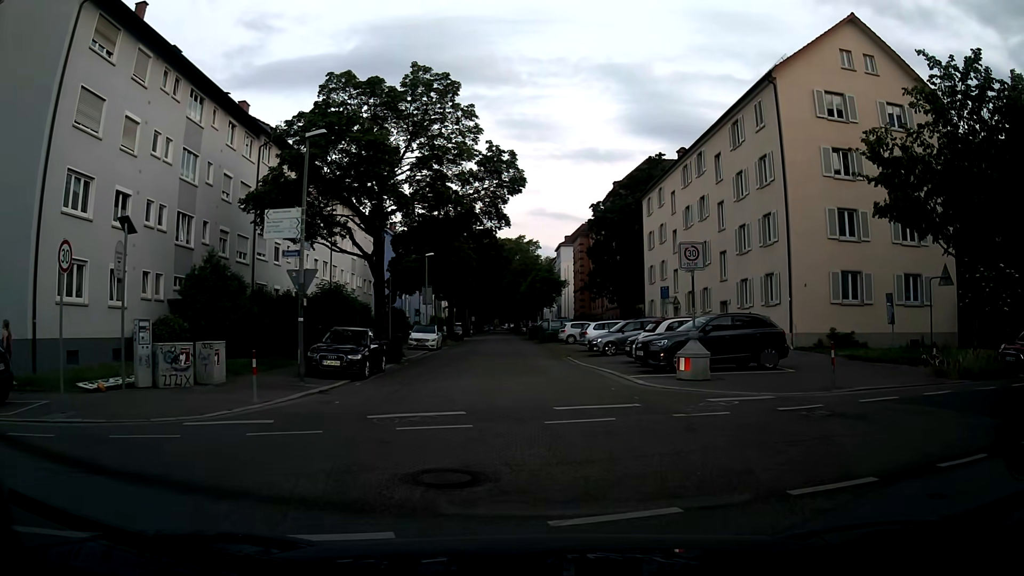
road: residential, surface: asphalt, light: Sunrise
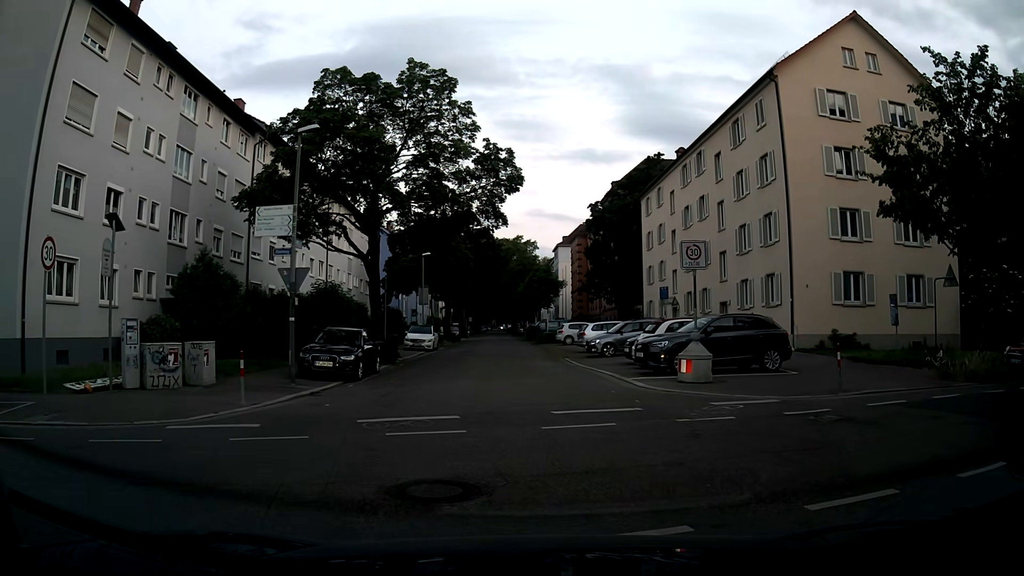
(0.0, +0.4) m; 0°
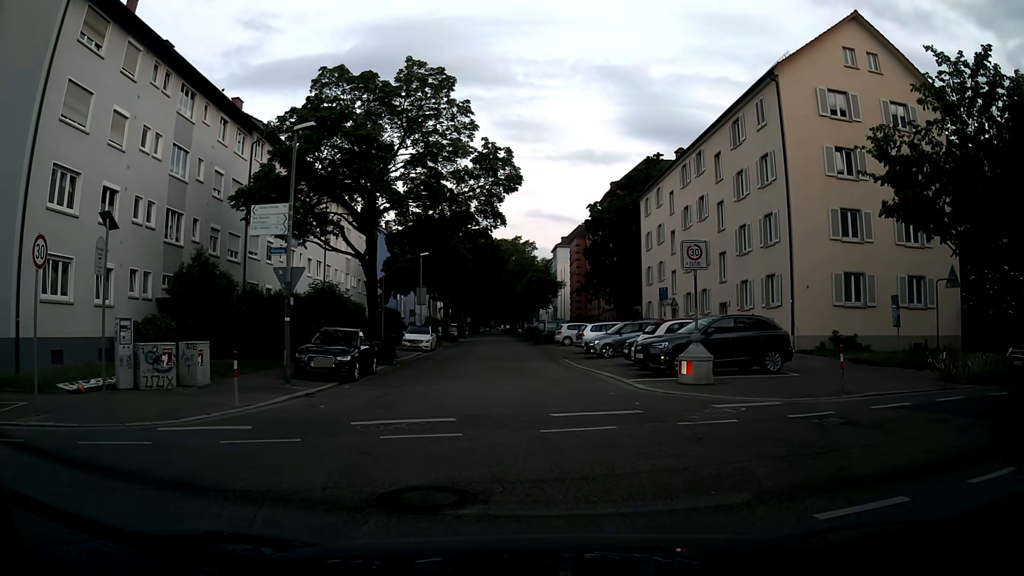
(0.0, +0.2) m; 0°
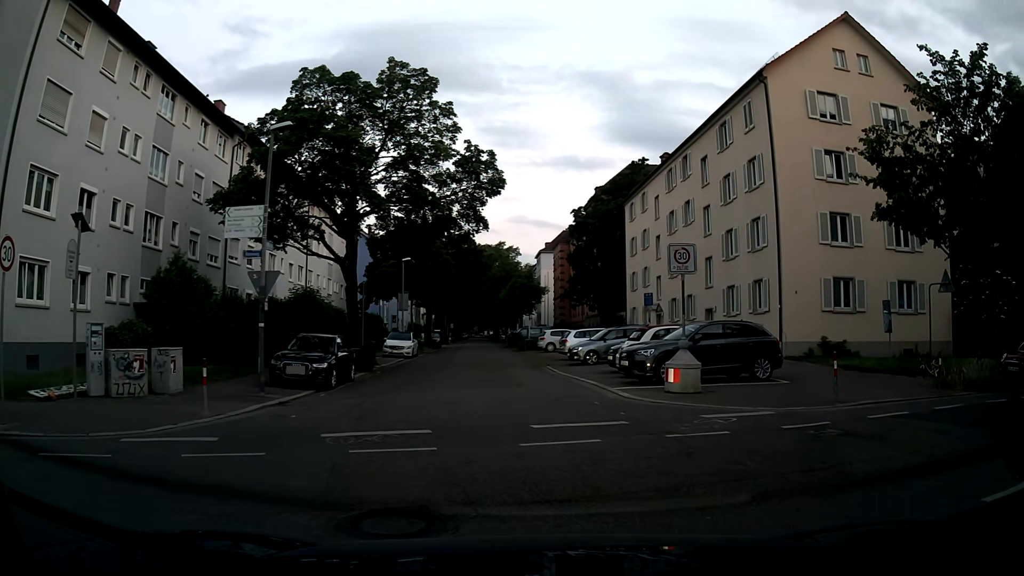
(0.0, +0.6) m; 0°
